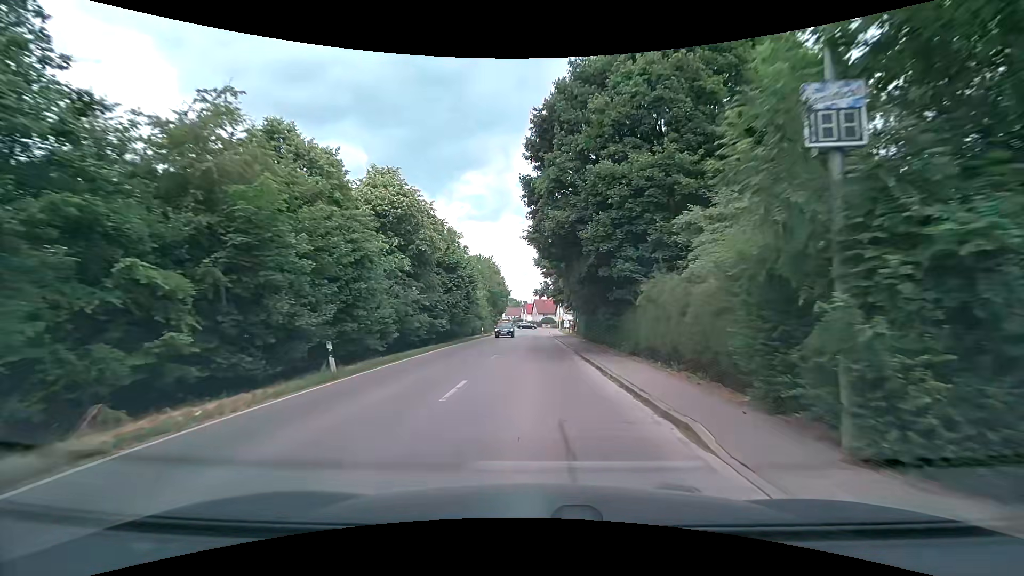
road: tertiary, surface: asphalt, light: Day
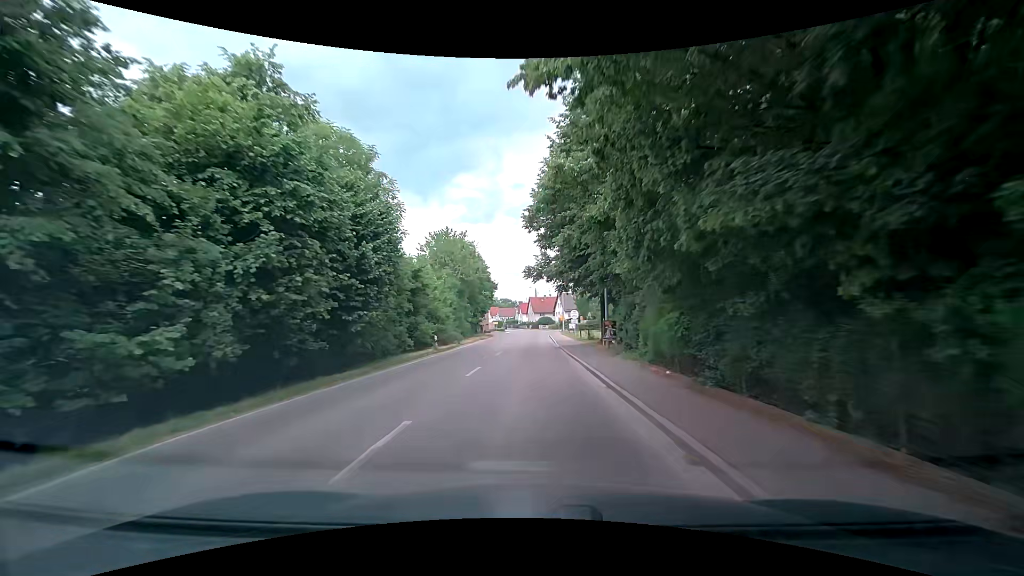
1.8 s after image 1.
(+0.1, +22.3) m; 0°
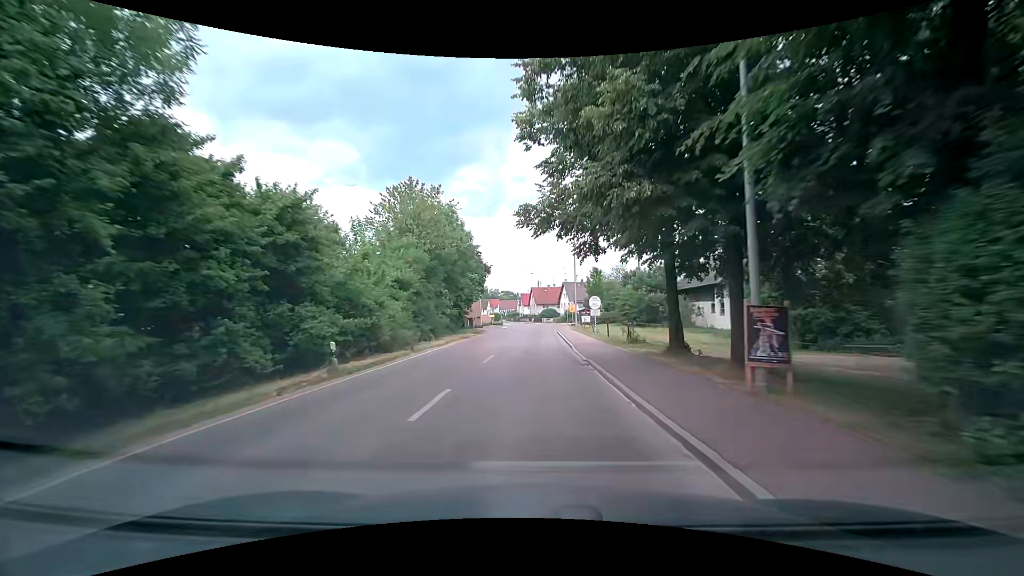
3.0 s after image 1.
(+0.2, +15.3) m; 0°
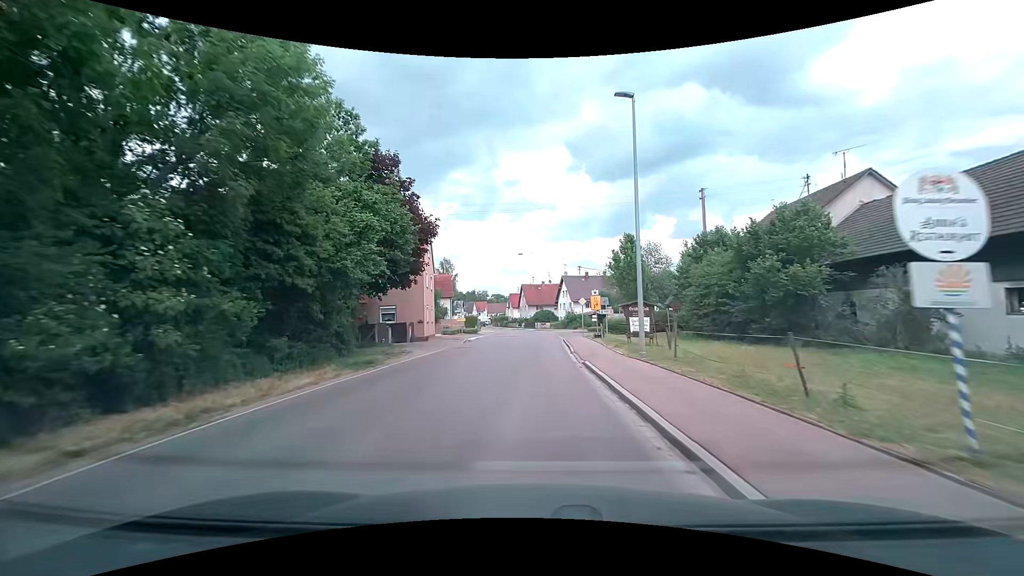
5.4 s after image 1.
(+0.1, +29.7) m; +1°
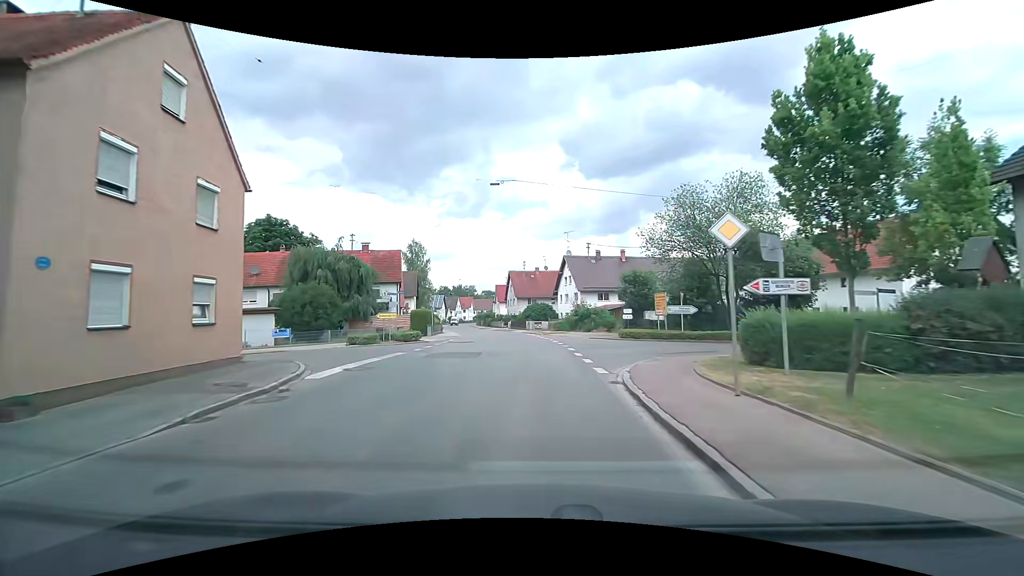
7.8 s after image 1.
(+0.2, +28.2) m; 0°
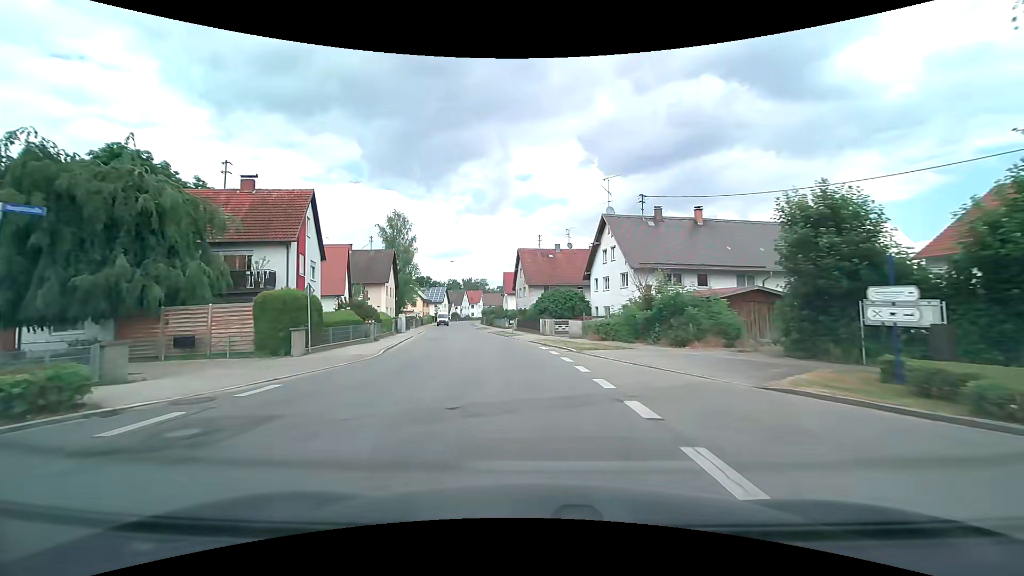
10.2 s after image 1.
(0.0, +27.0) m; -2°
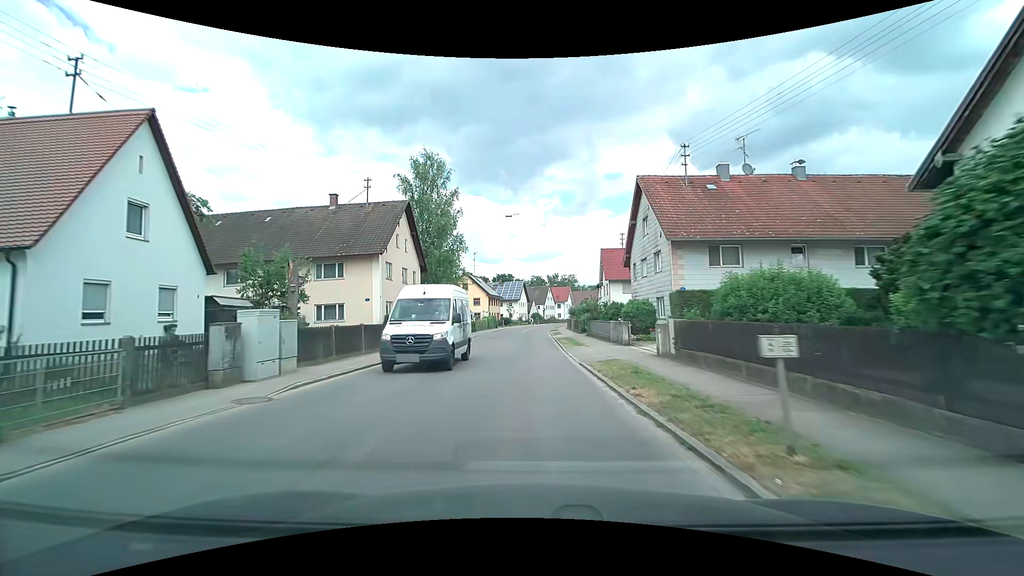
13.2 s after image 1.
(-2.7, +34.0) m; -10°
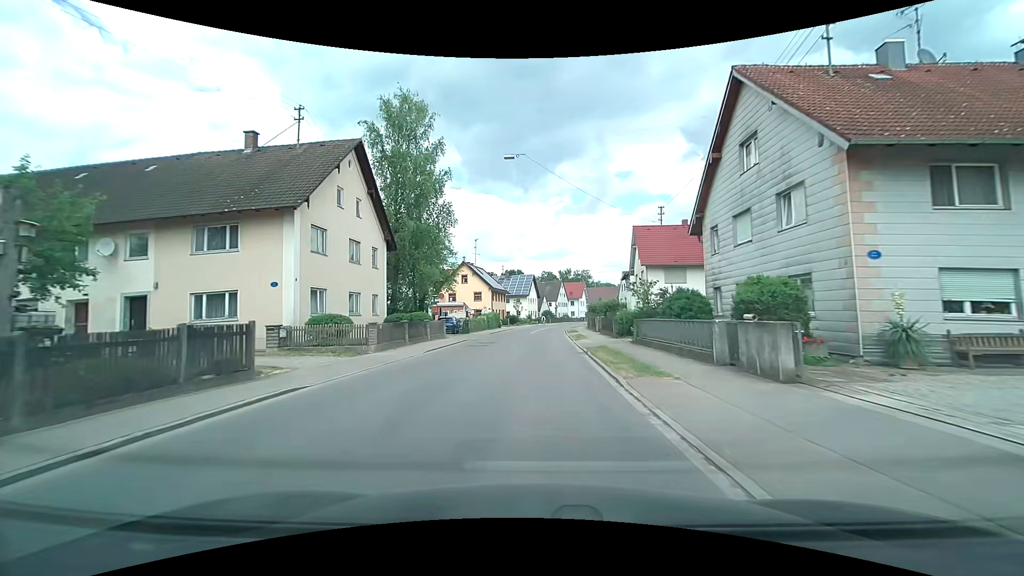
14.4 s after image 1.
(-0.2, +14.1) m; -1°
(0, +10) (0, +20) (0, +30) (+1, +40) (+1, +50) (+2, +60) (+3, +70) (+5, +80) (+7, +90) (+9, +99) m
